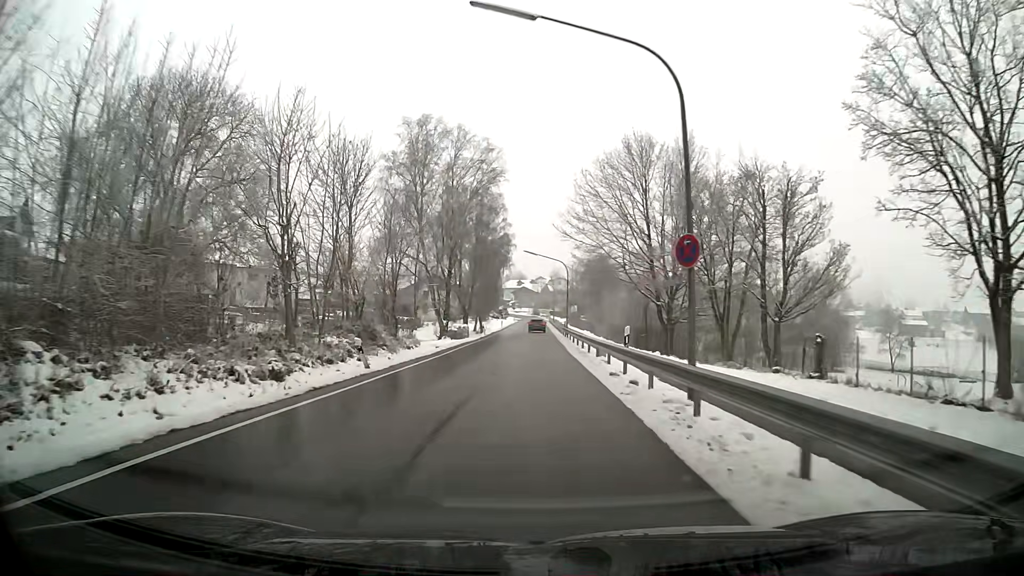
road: secondary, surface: asphalt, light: Day
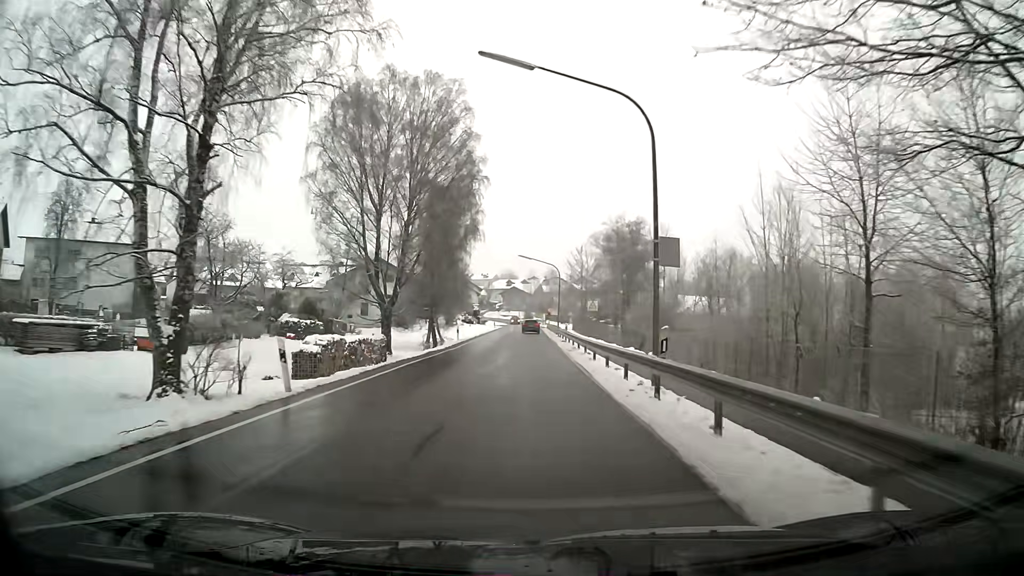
(+0.2, +45.9) m; 0°
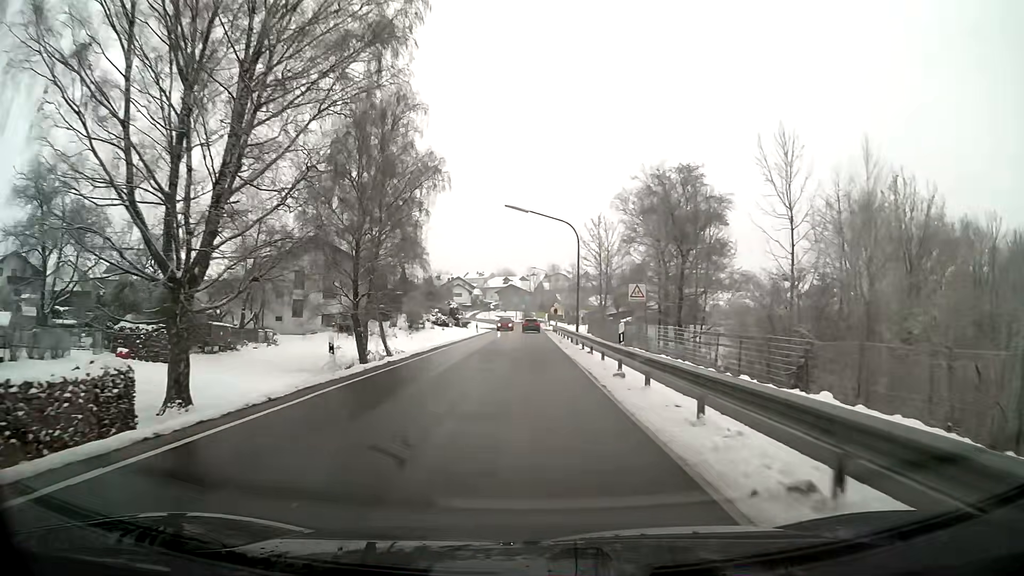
(0.0, +27.8) m; 0°
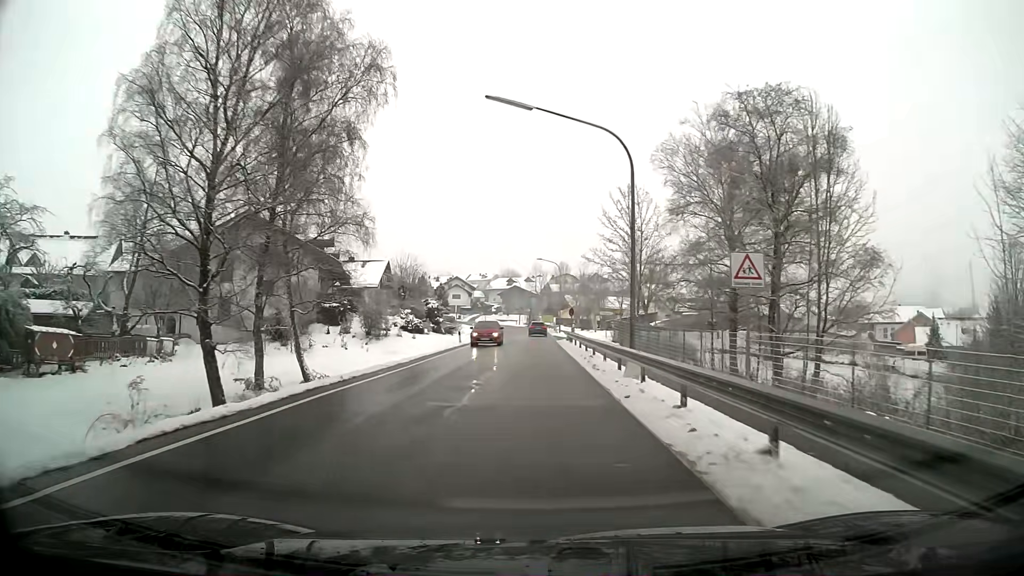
(-0.1, +18.5) m; 0°
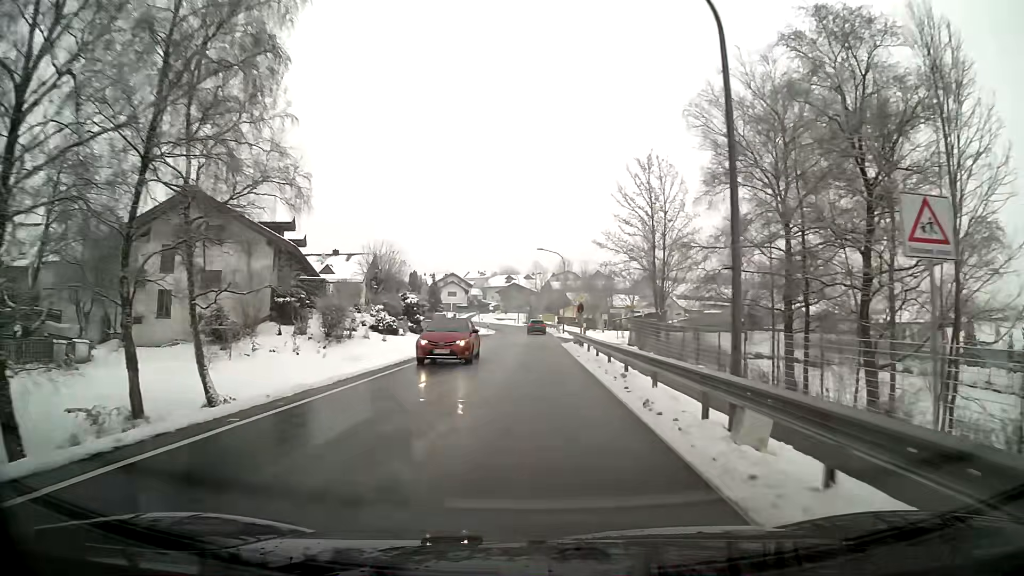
(0.0, +9.2) m; 0°
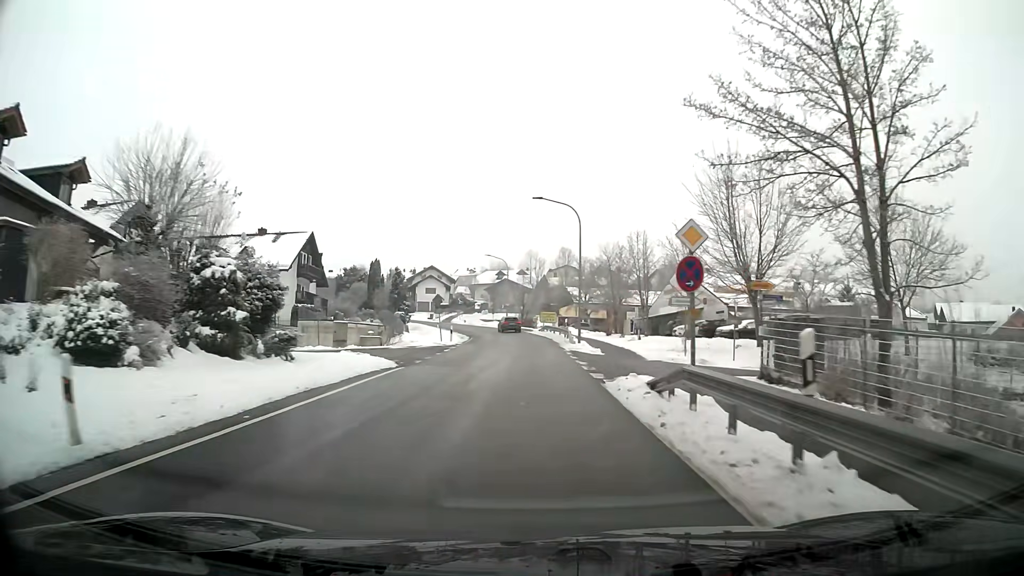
(+0.1, +27.6) m; +1°
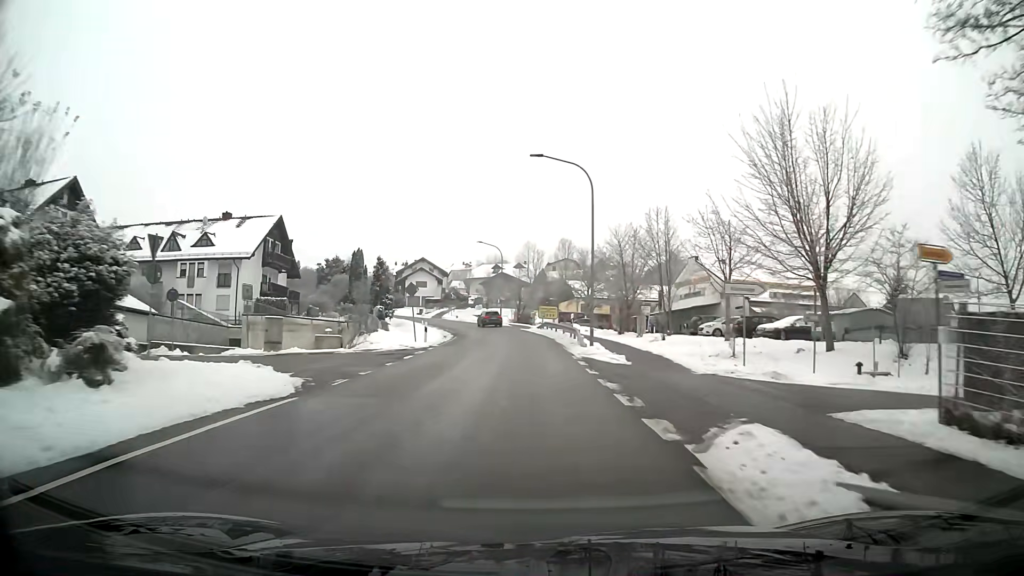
(0.0, +9.1) m; 0°
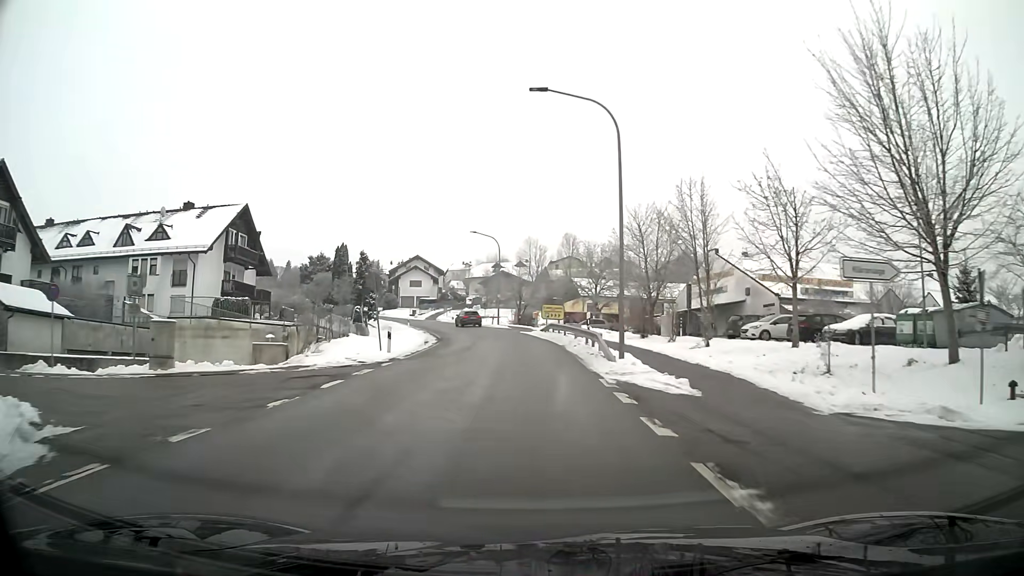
(0.0, +8.7) m; 0°
(0, +10) (0, +20) (-1, +30) (-2, +40) (-4, +50) (-6, +59) (-9, +69) (-13, +78) (-17, +87) (-22, +96) m
